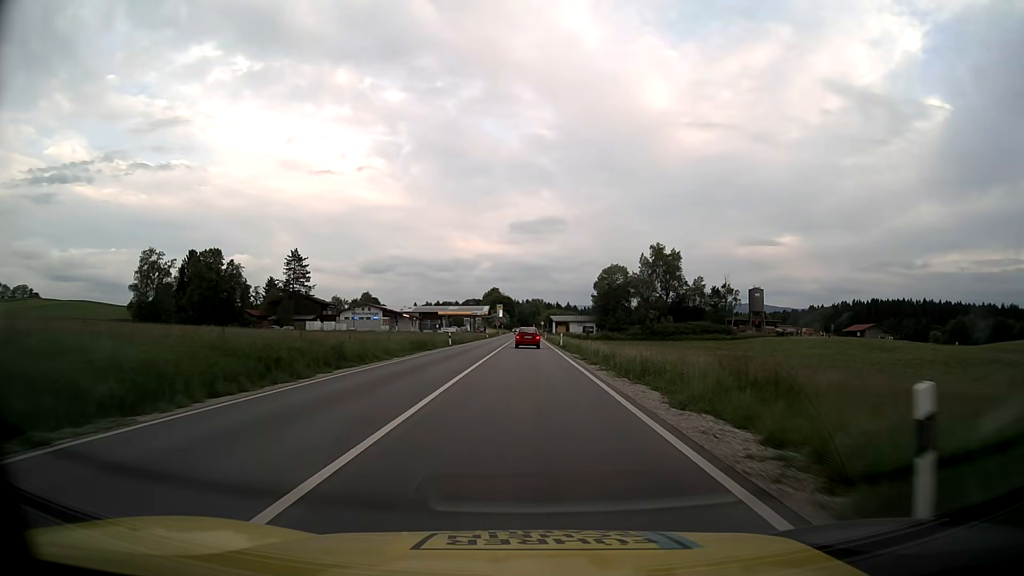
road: primary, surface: asphalt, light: Day
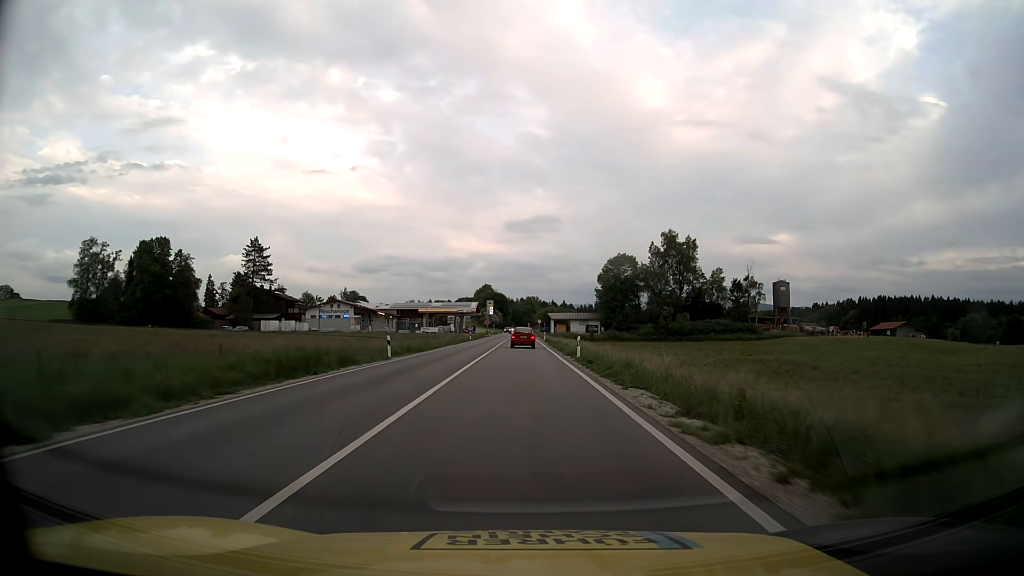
(+0.1, +22.5) m; 0°
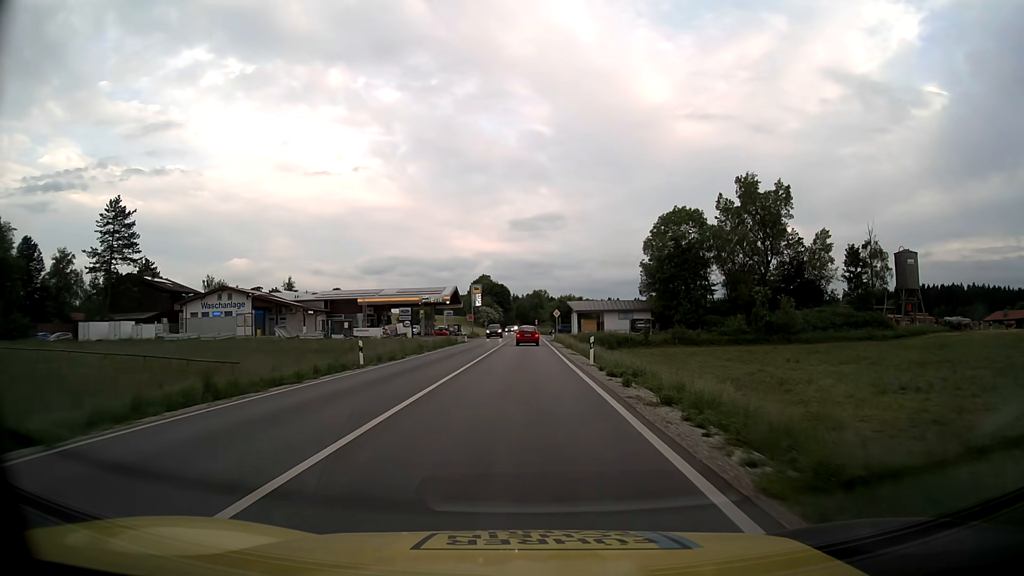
(0.0, +55.9) m; 0°
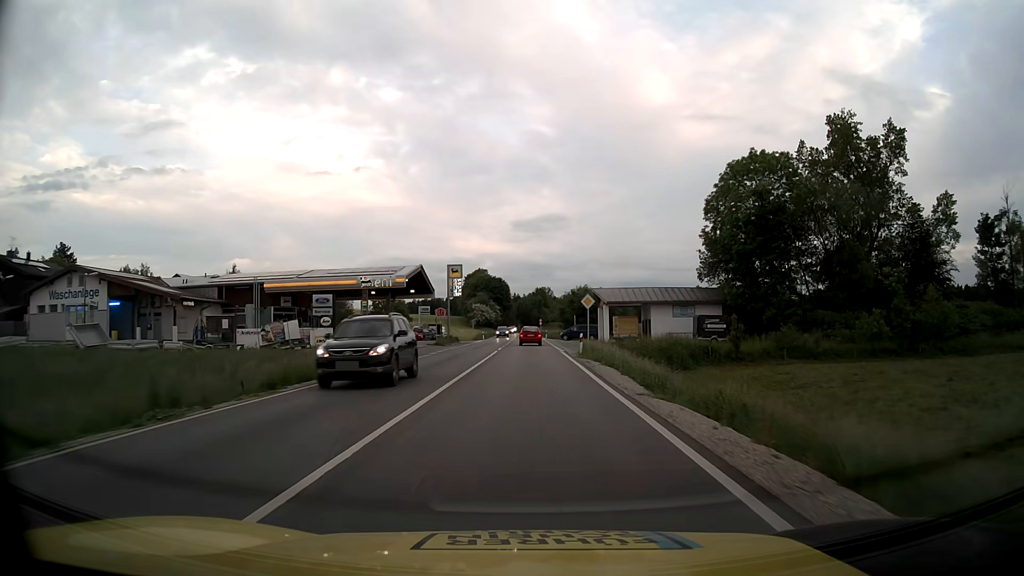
(-0.2, +33.4) m; 0°
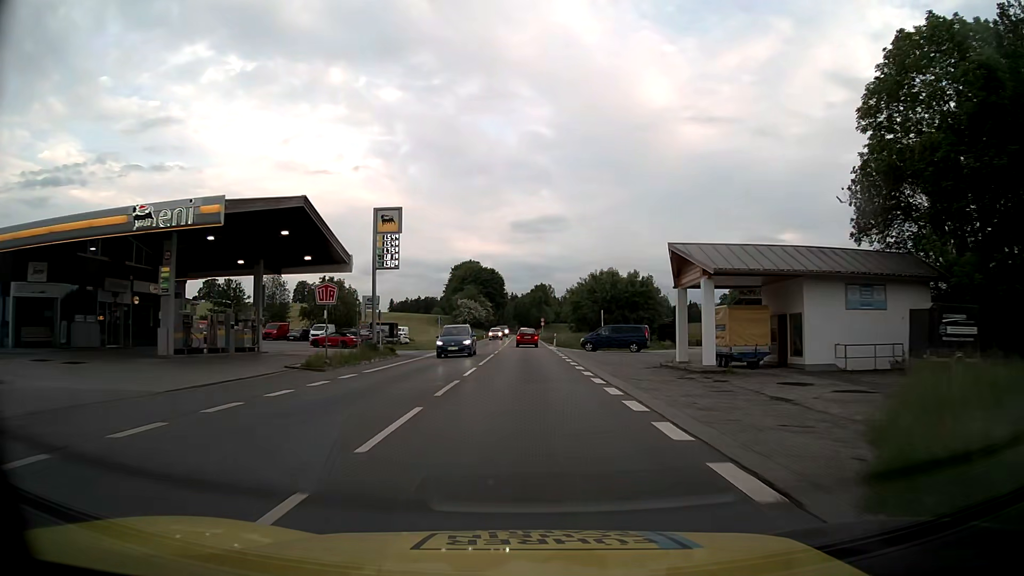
(0.0, +33.4) m; 0°
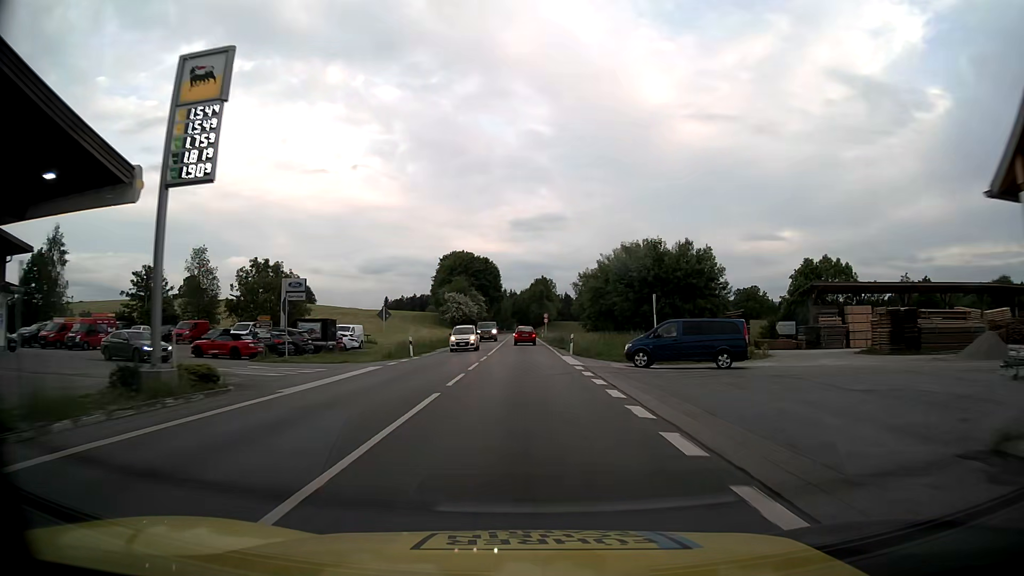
(0.0, +22.2) m; 0°
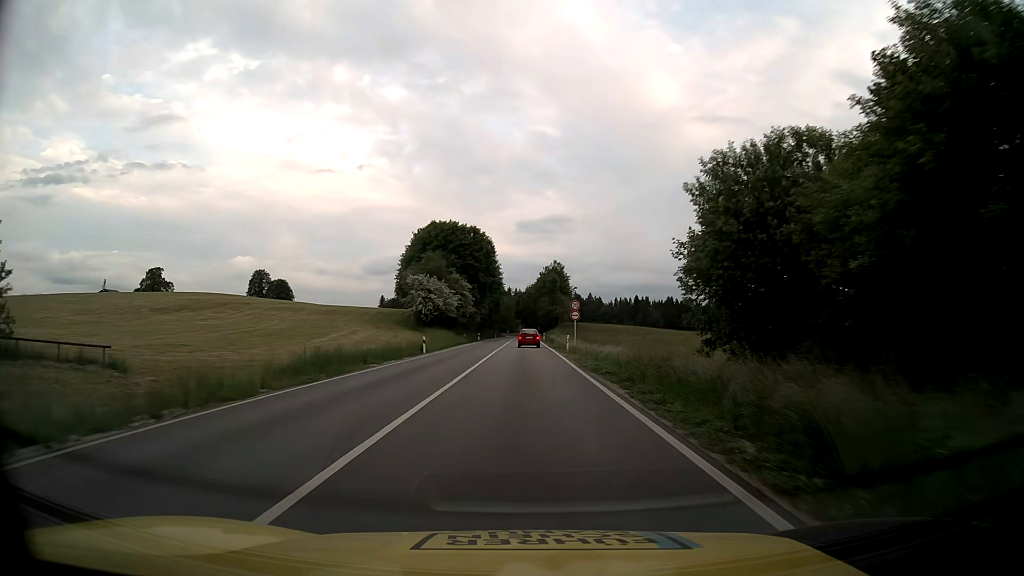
(-0.2, +44.4) m; -1°
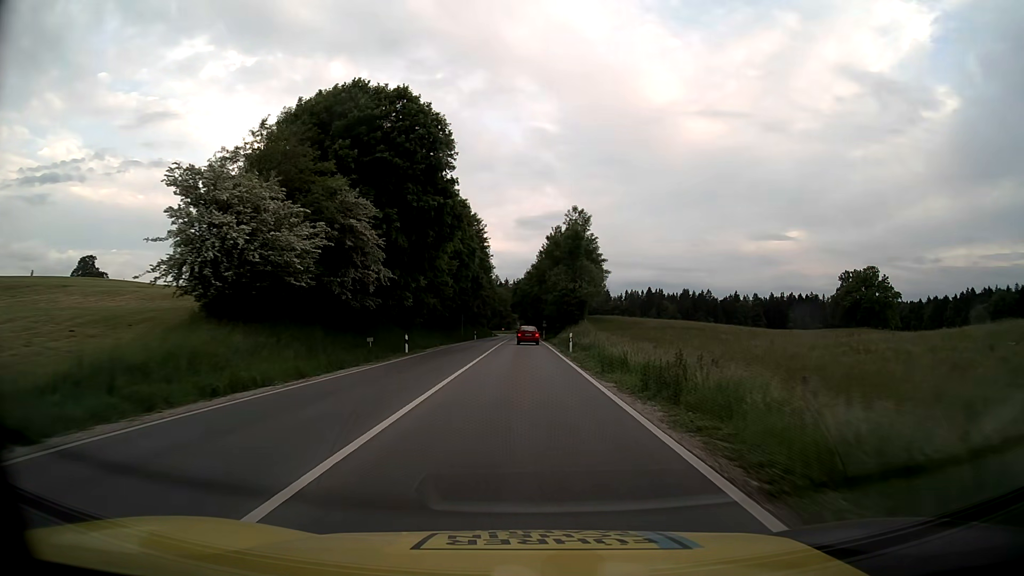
(+0.1, +55.4) m; 0°
(0, +10) (0, +20) (0, +30) (0, +40) (0, +50) (0, +60) (0, +70) (0, +80) (0, +90) (0, +100) m
